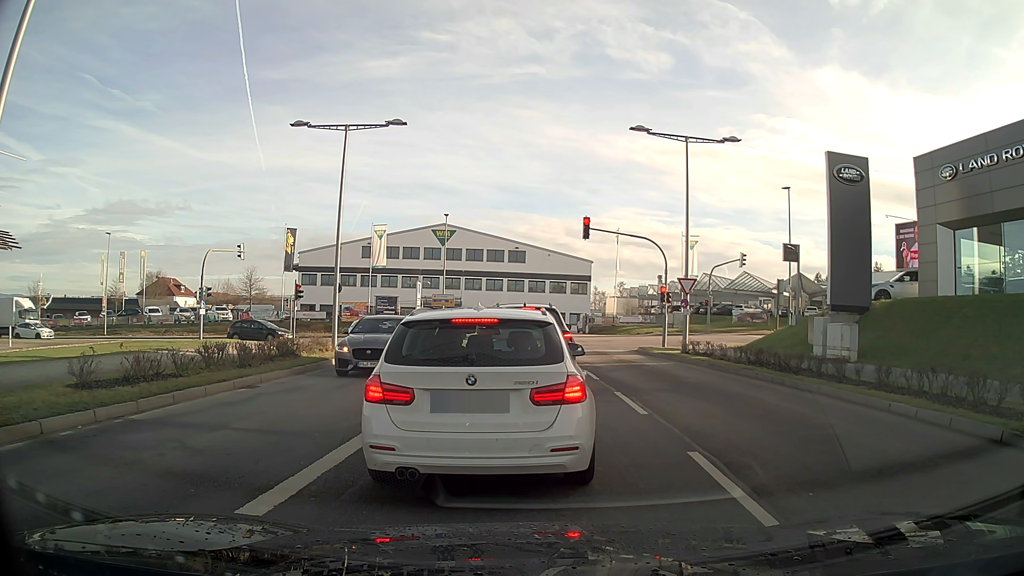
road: secondary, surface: asphalt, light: Day
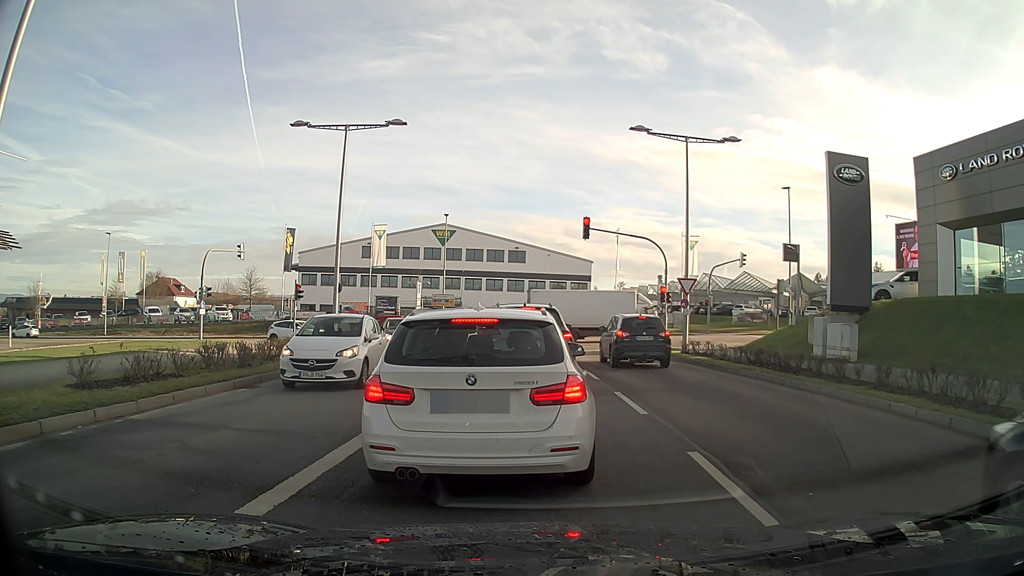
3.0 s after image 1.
(0.0, 0.0) m; 0°
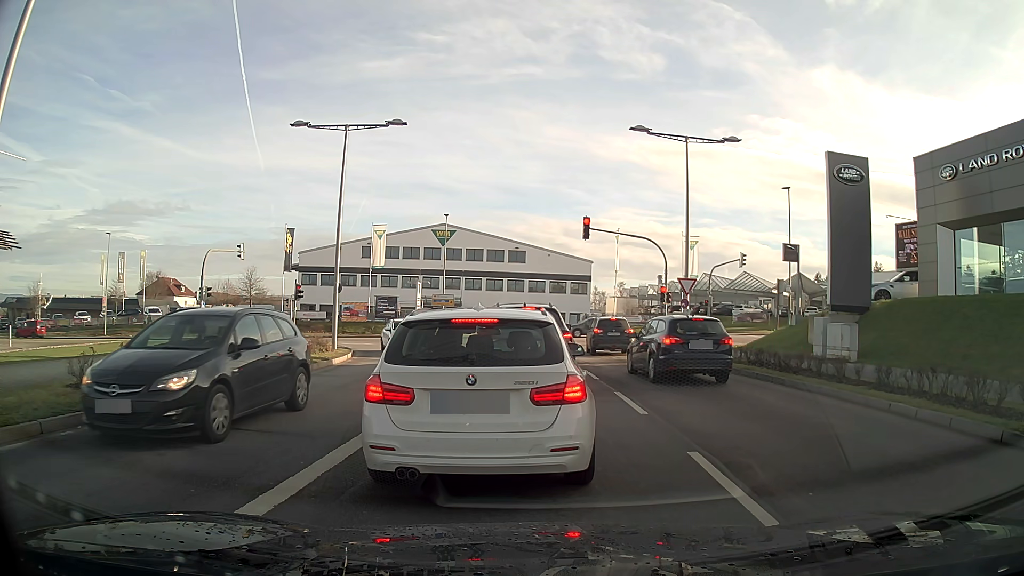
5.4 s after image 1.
(0.0, 0.0) m; 0°
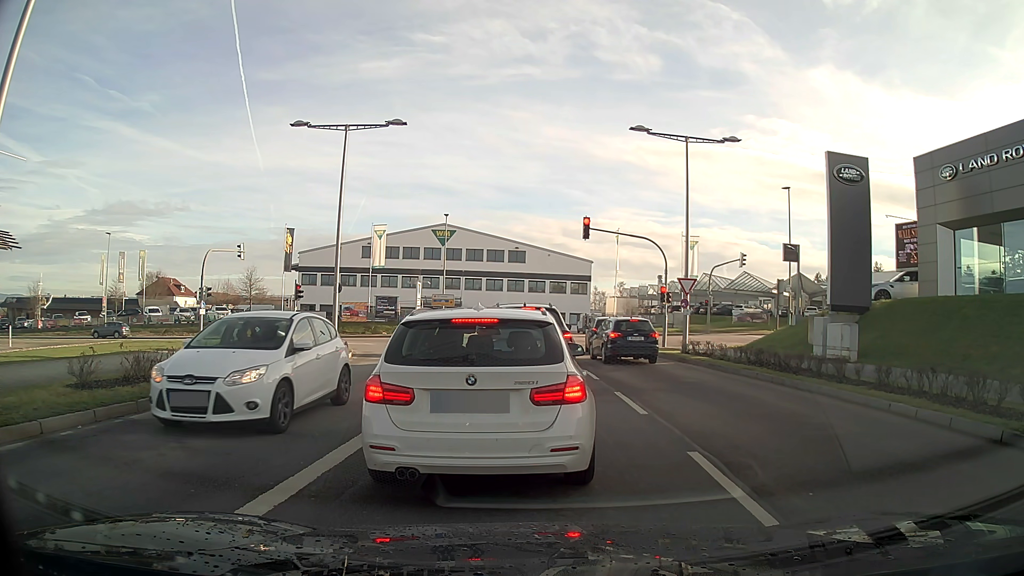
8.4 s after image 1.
(0.0, 0.0) m; 0°
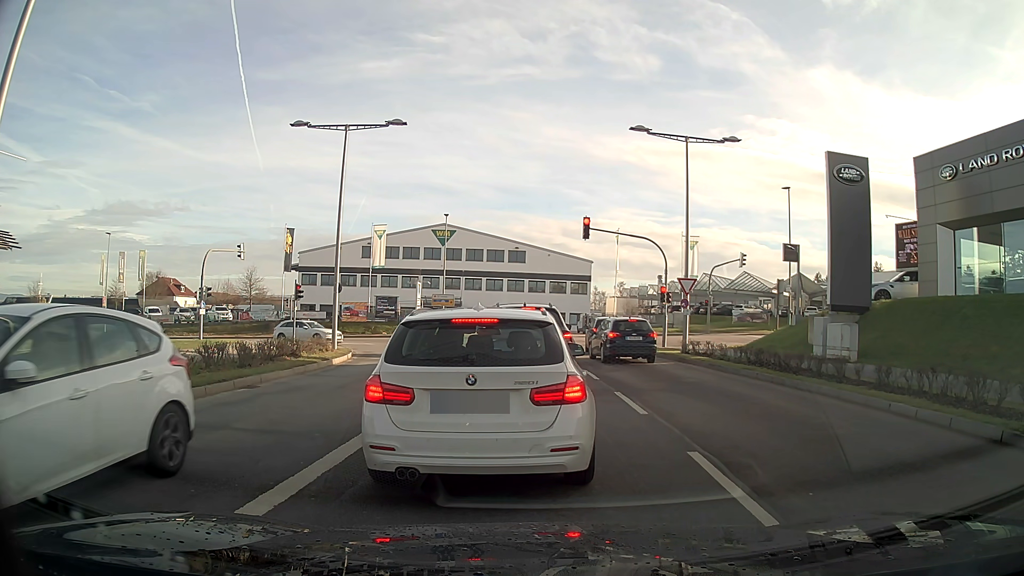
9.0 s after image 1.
(0.0, 0.0) m; 0°
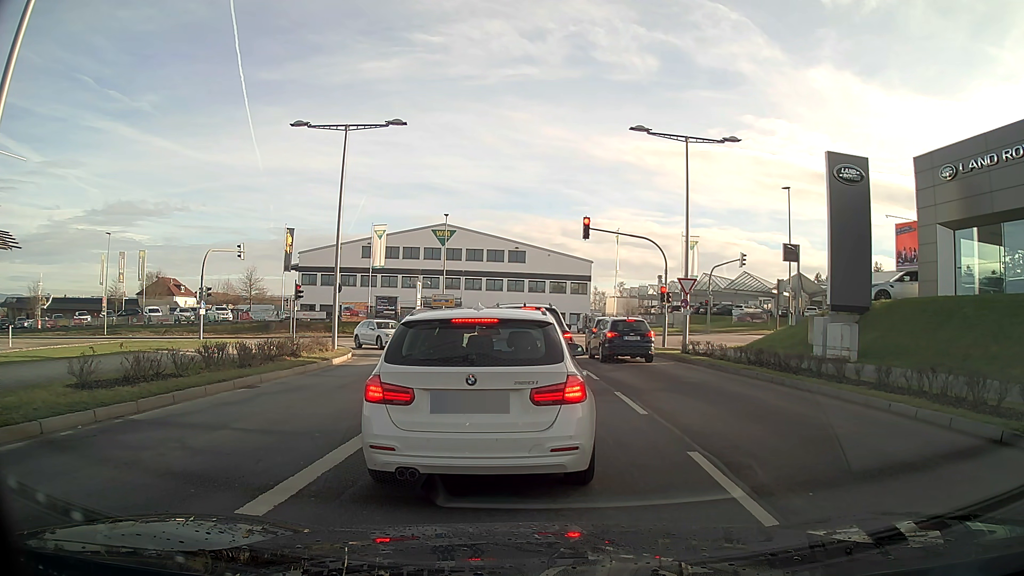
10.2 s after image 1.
(0.0, 0.0) m; 0°
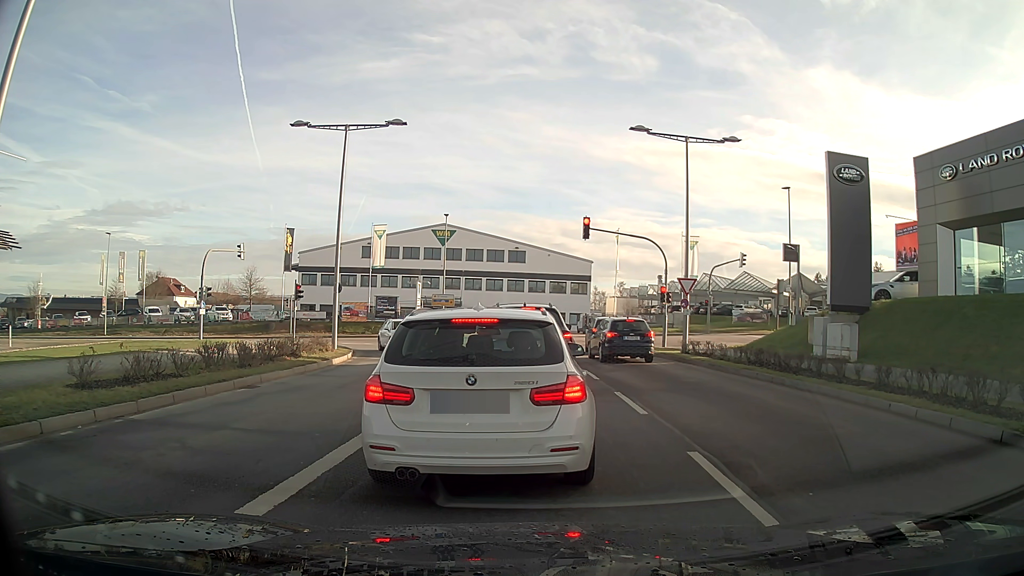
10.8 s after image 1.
(0.0, 0.0) m; 0°
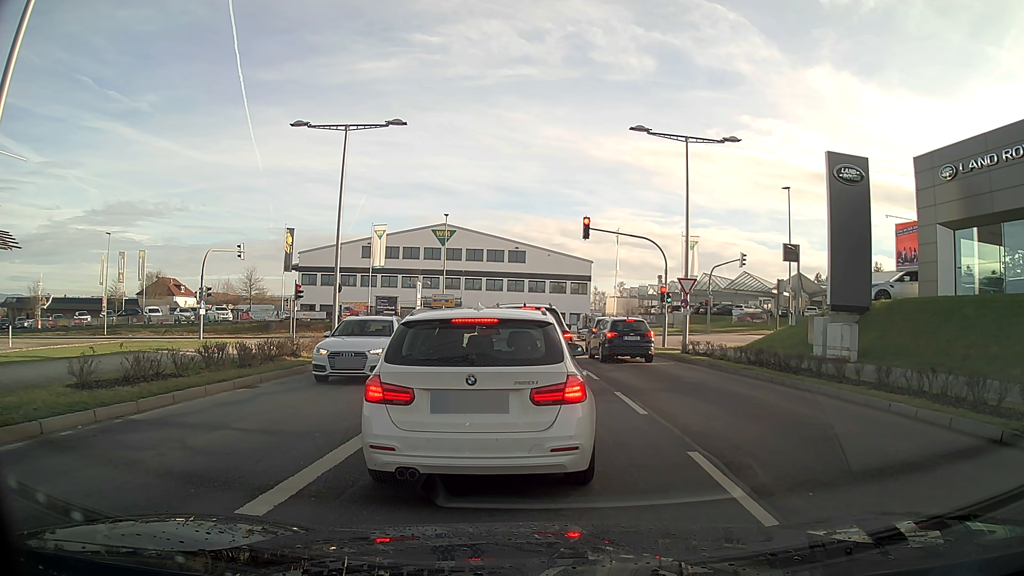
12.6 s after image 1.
(0.0, 0.0) m; 0°
